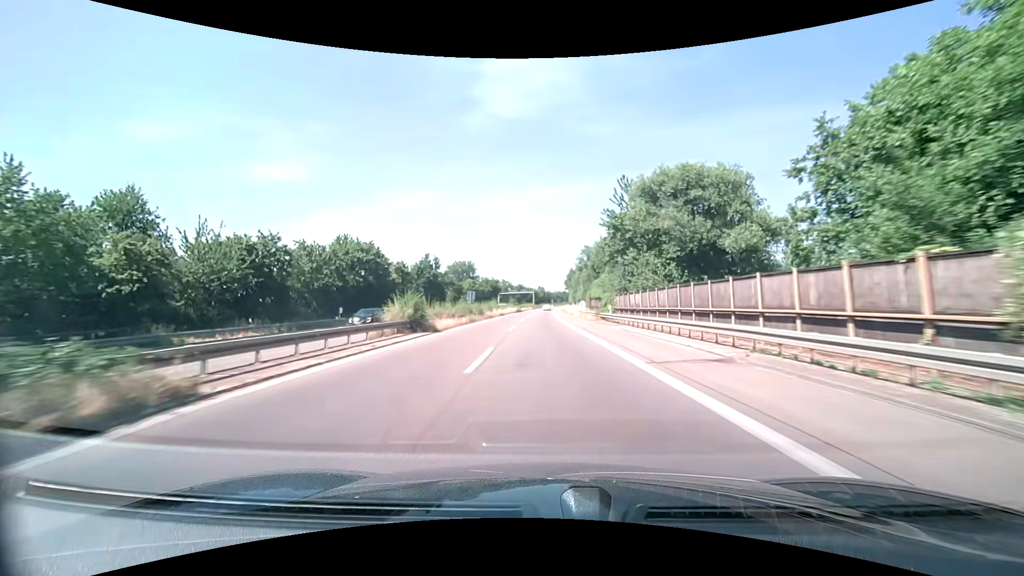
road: trunk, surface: asphalt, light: Day
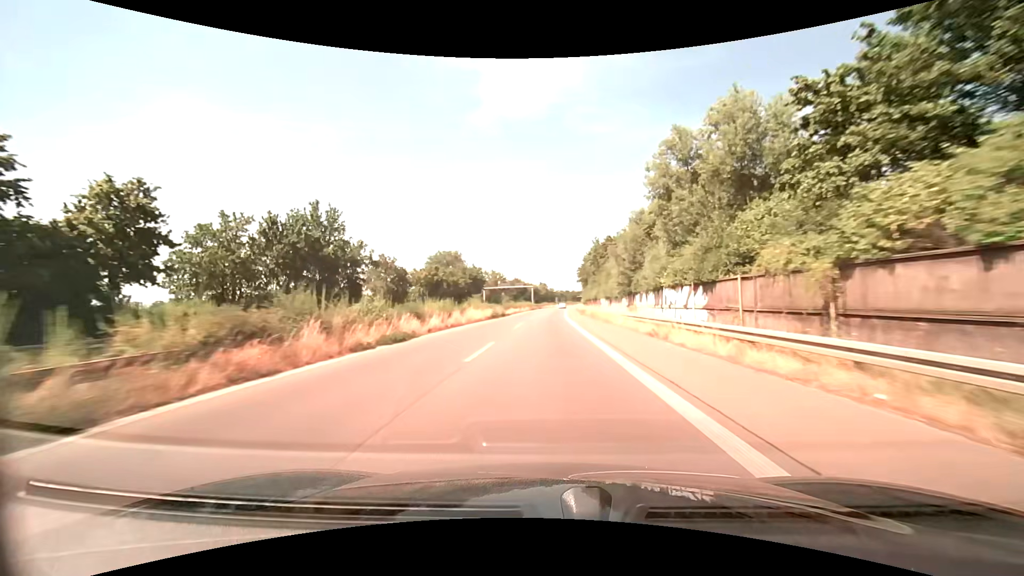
(-0.5, +52.1) m; 0°
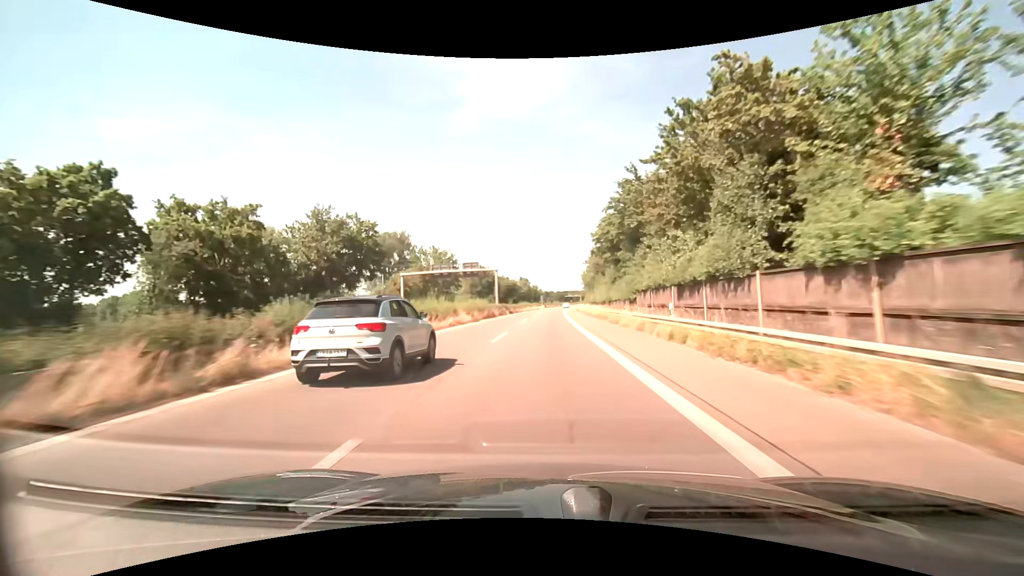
(+1.0, +67.0) m; +2°
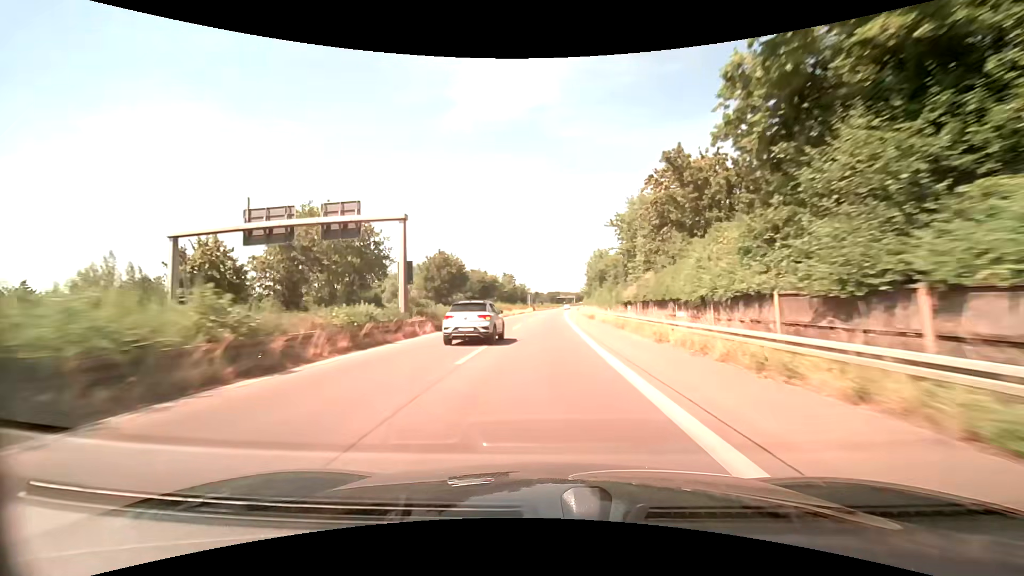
(+0.4, +41.7) m; +1°
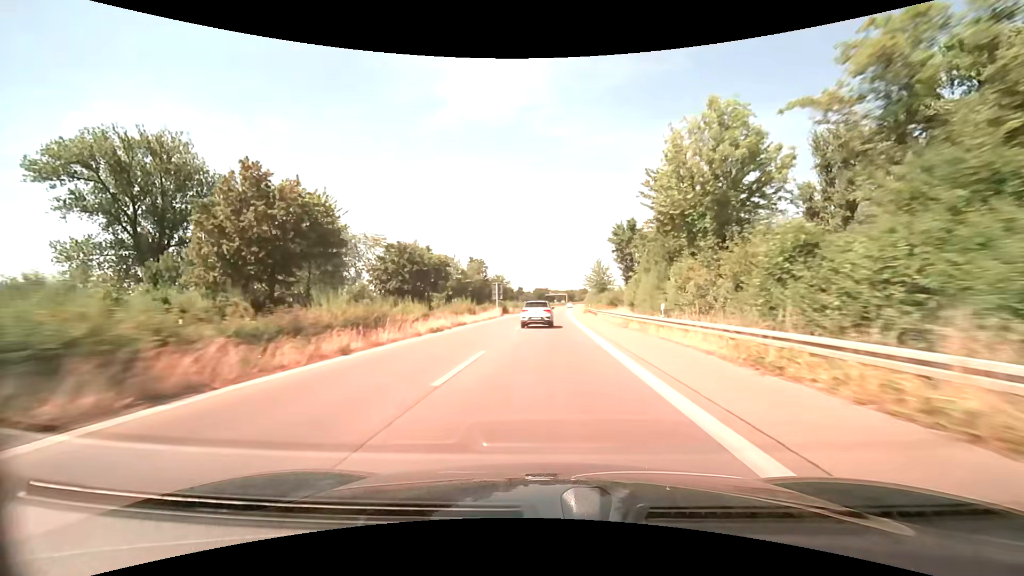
(+1.0, +57.5) m; +2°
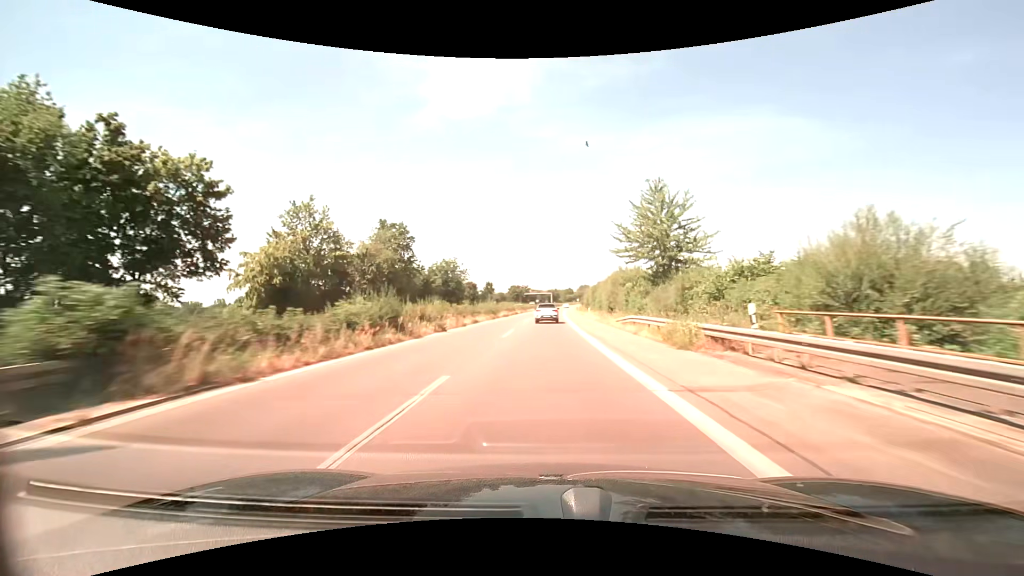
(+1.1, +58.9) m; +2°
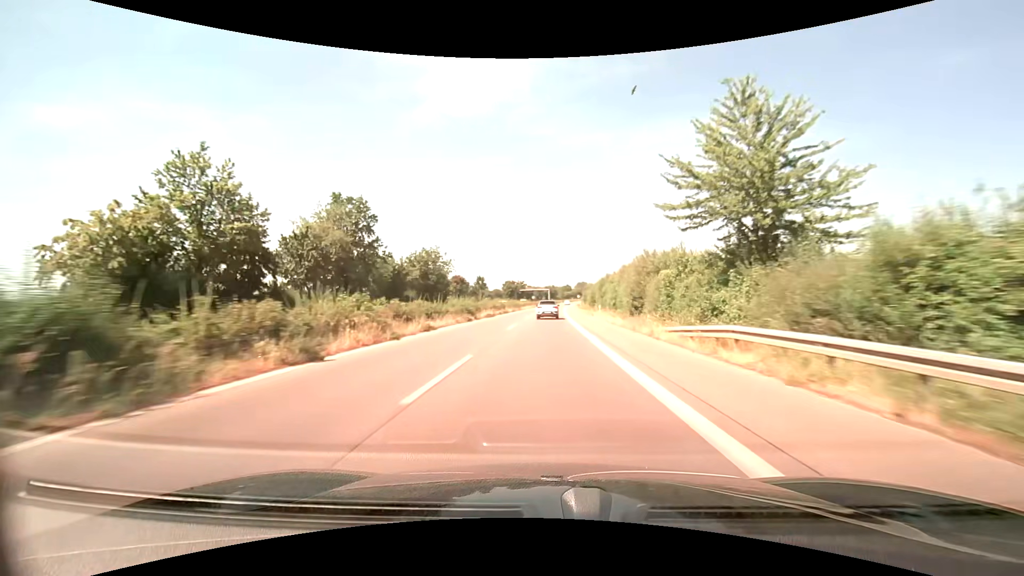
(+0.1, +14.8) m; 0°
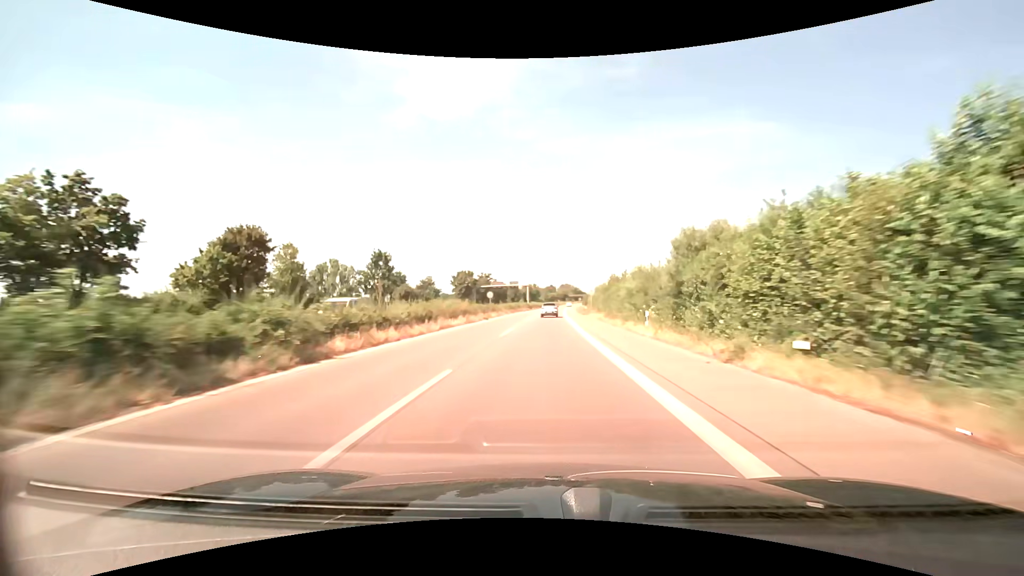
(+1.3, +74.7) m; +2°
(0, +10) (0, +20) (0, +30) (0, +40) (0, +50) (+1, +60) (+1, +70) (+1, +80) (+2, +90) (+2, +100) m
